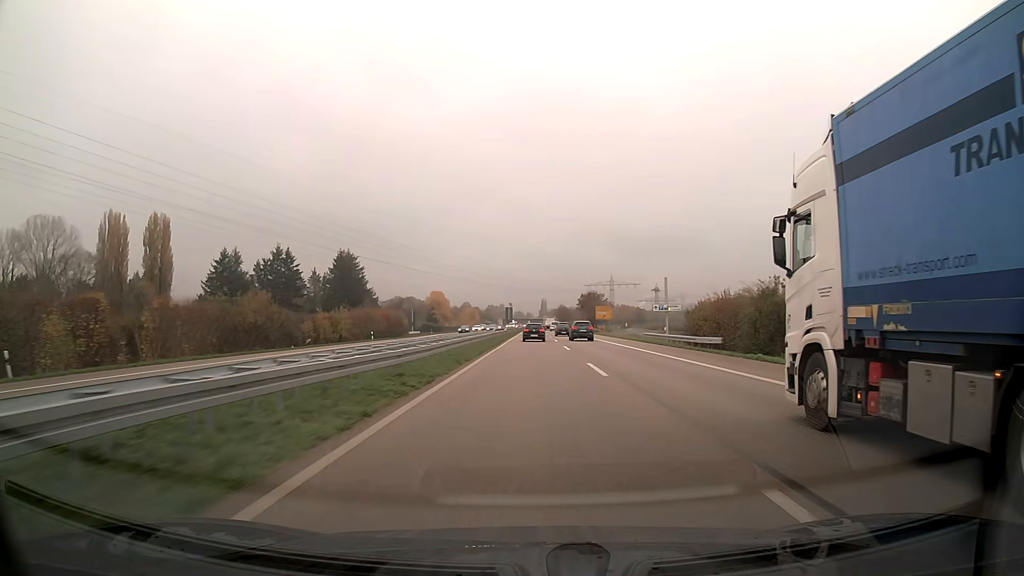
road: trunk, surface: asphalt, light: Day
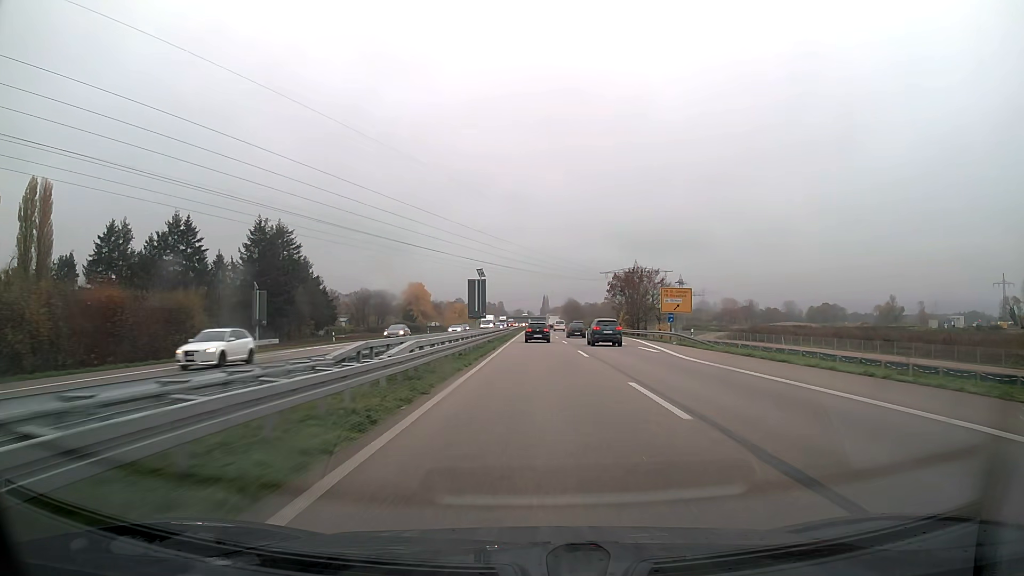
(0.0, +62.5) m; 0°
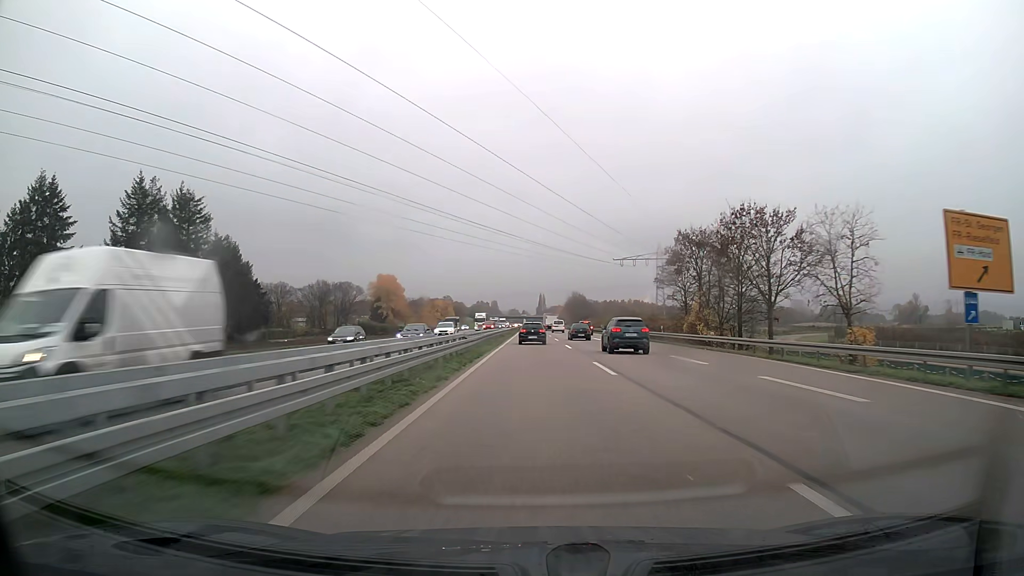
(+0.1, +46.0) m; 0°
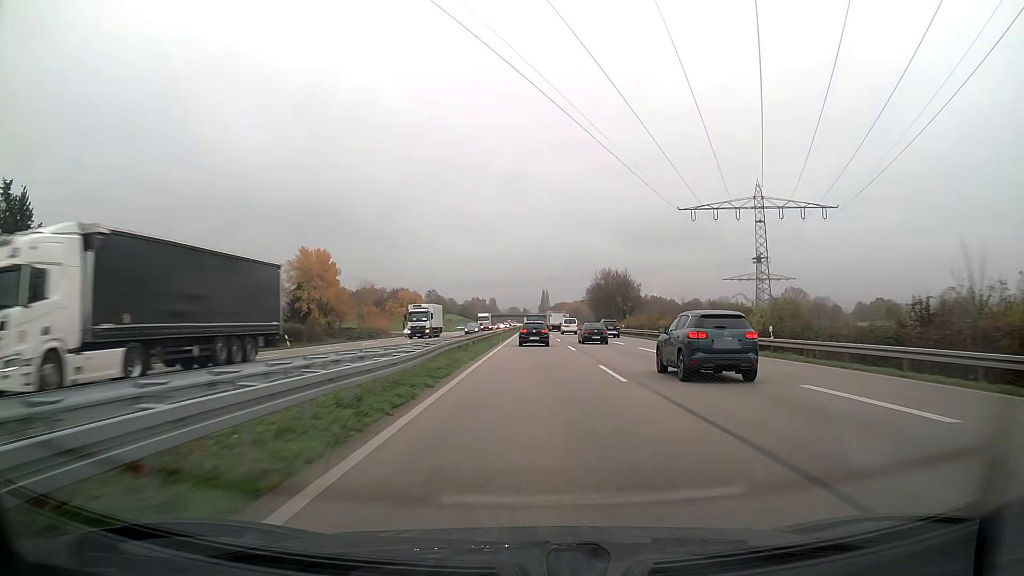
(-0.1, +75.2) m; 0°
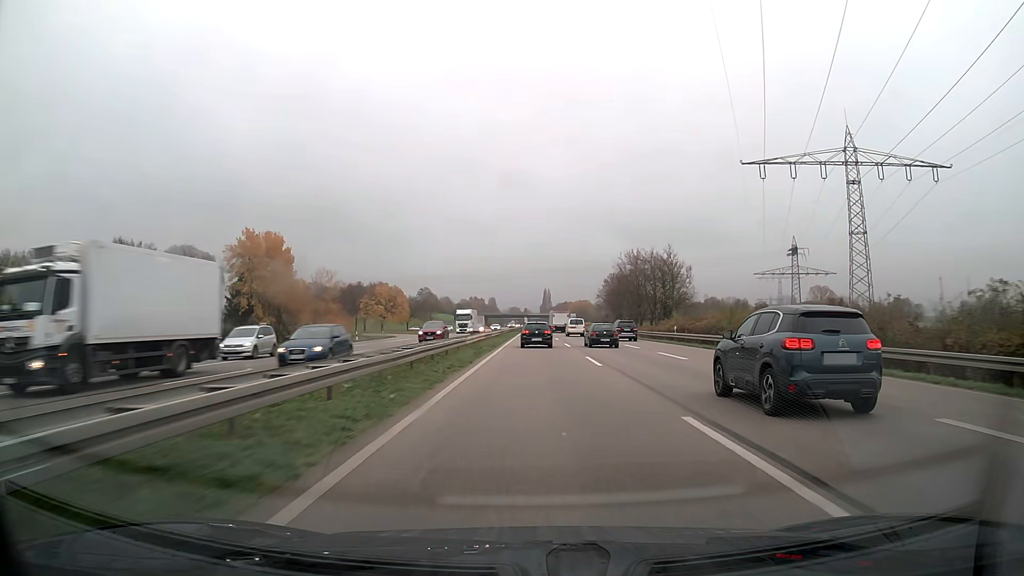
(0.0, +29.6) m; 0°
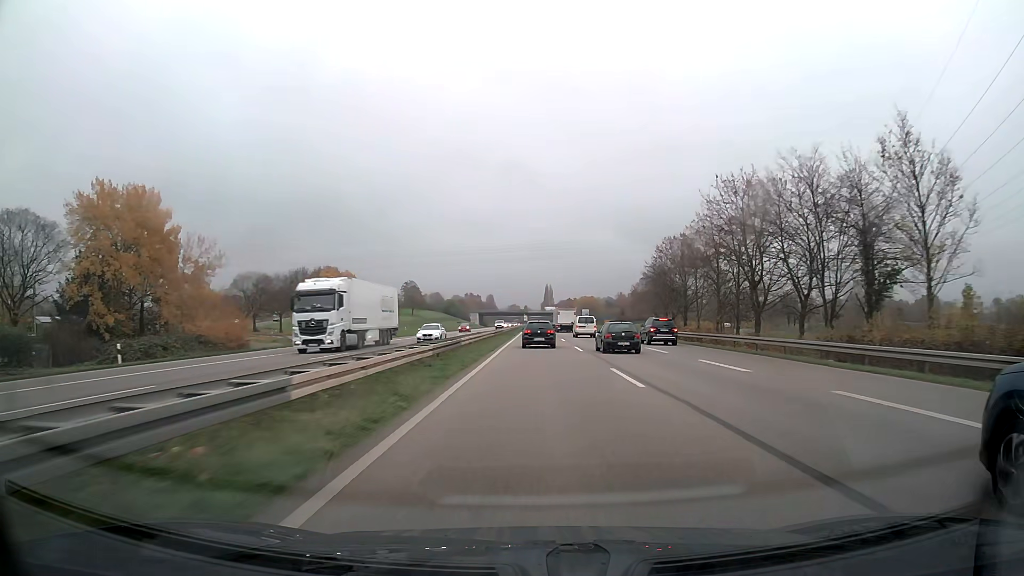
(0.0, +43.7) m; 0°
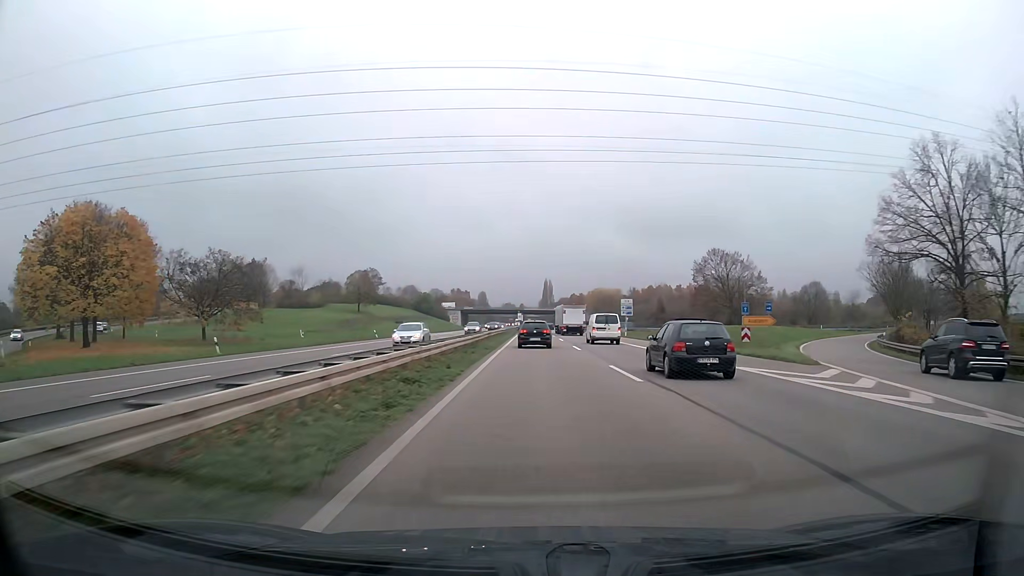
(+0.1, +70.9) m; 0°
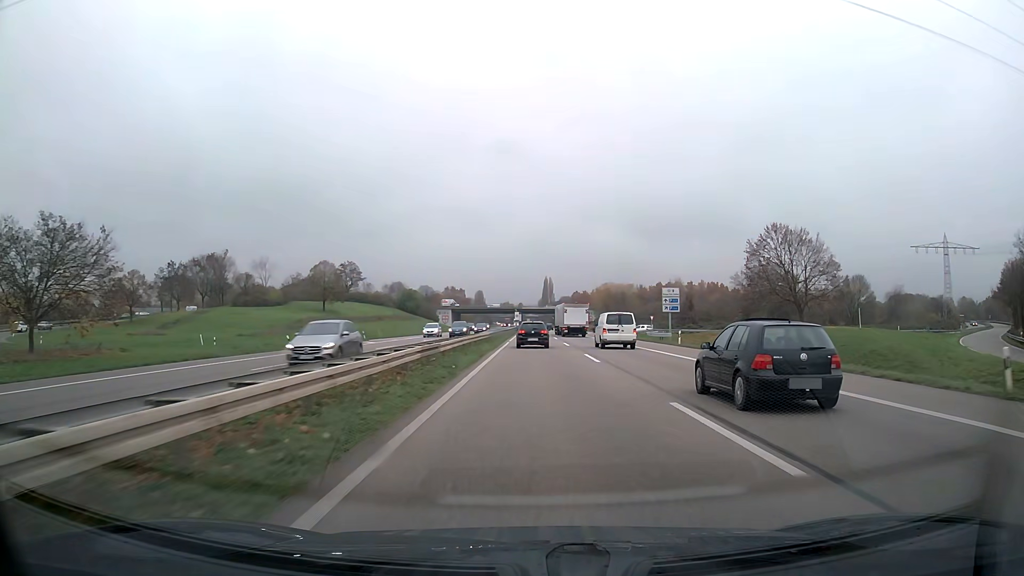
(0.0, +27.7) m; 0°
